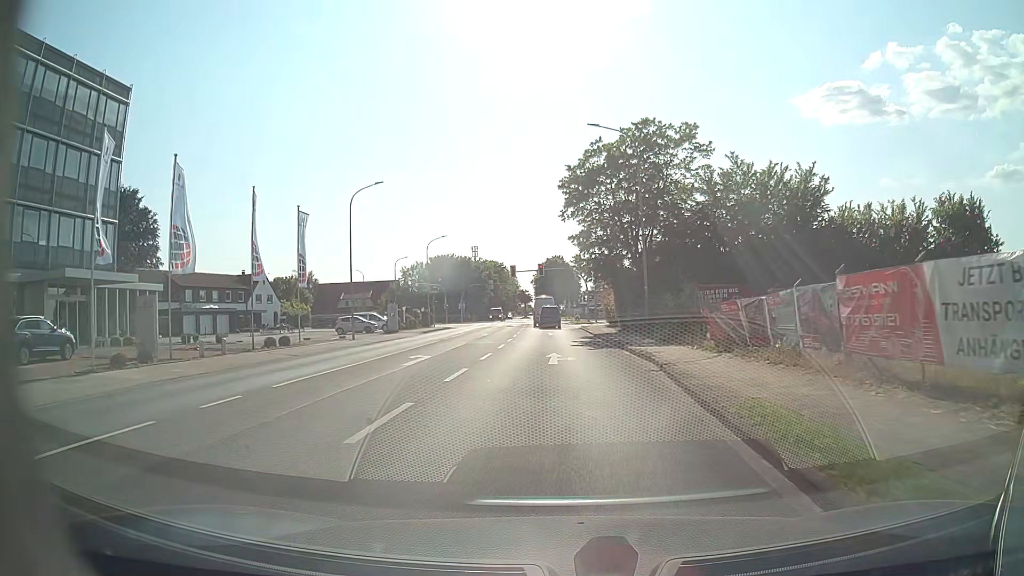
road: tertiary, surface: asphalt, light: Day
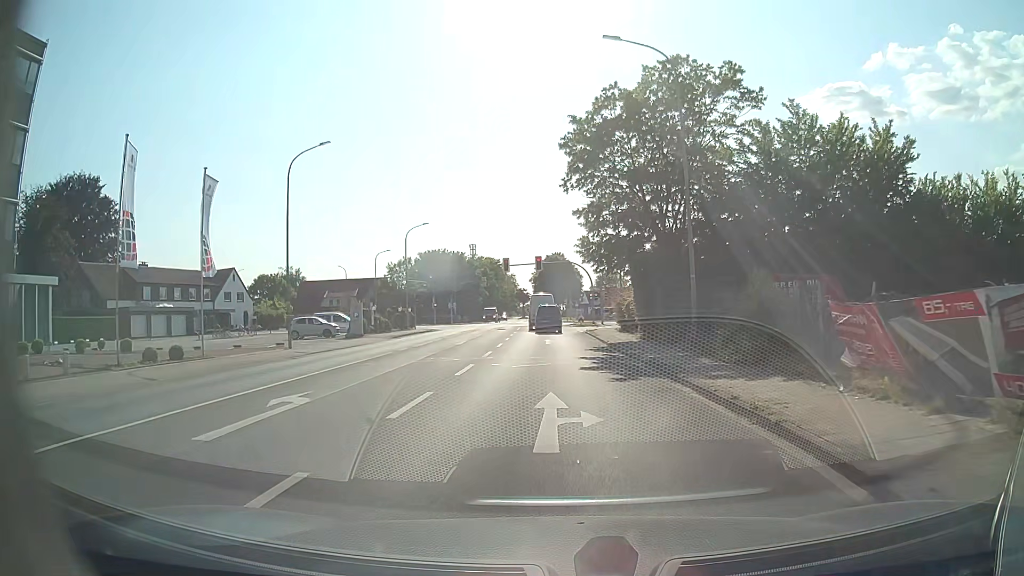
(0.0, +10.1) m; 0°
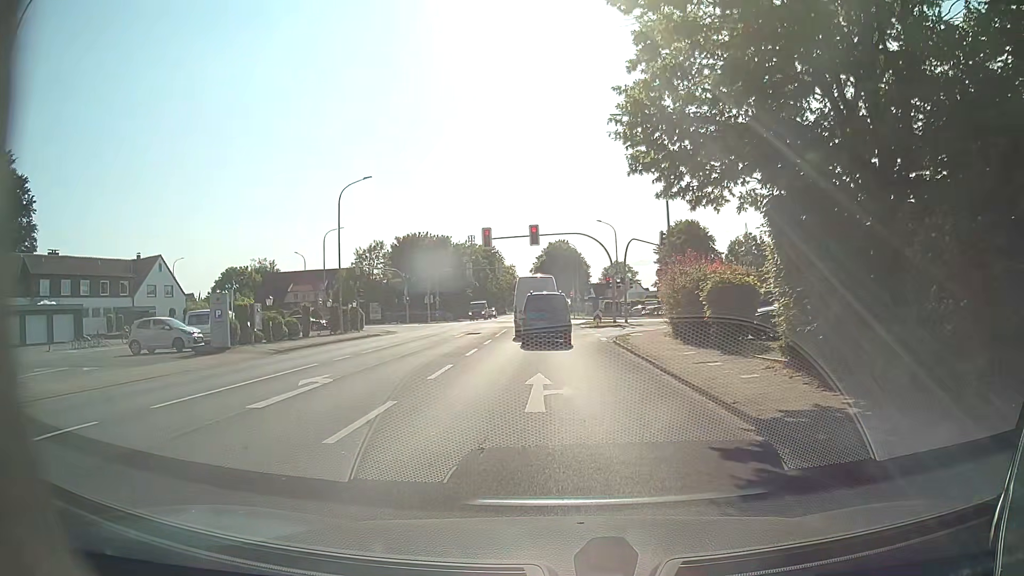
(0.0, +19.7) m; 0°
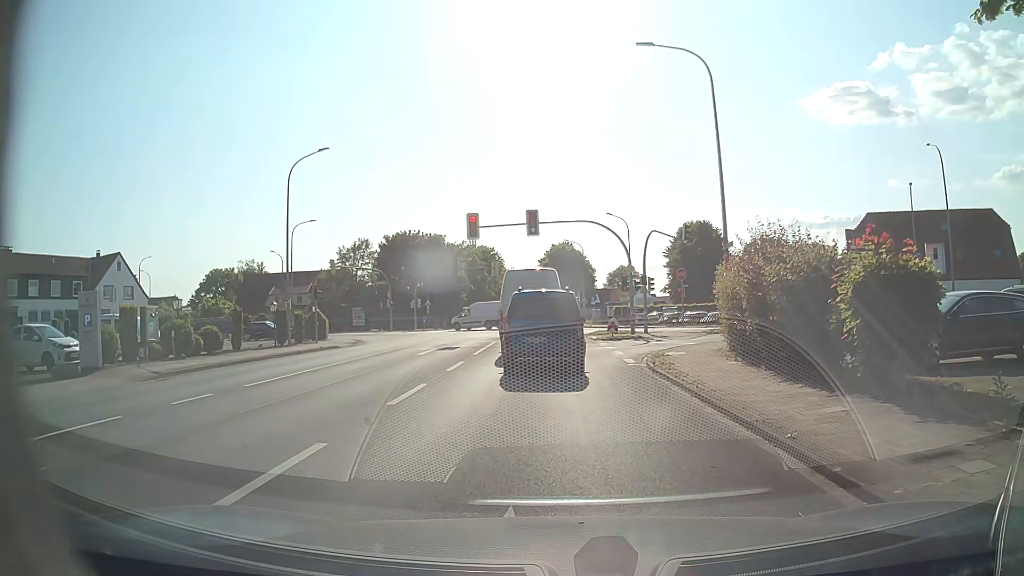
(0.0, +8.6) m; -1°
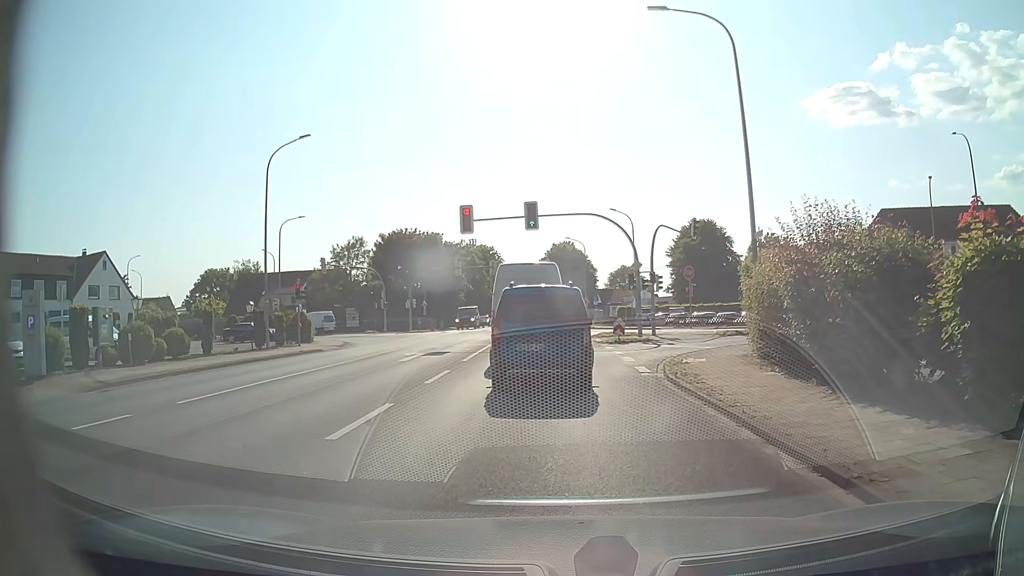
(0.0, +2.7) m; +1°
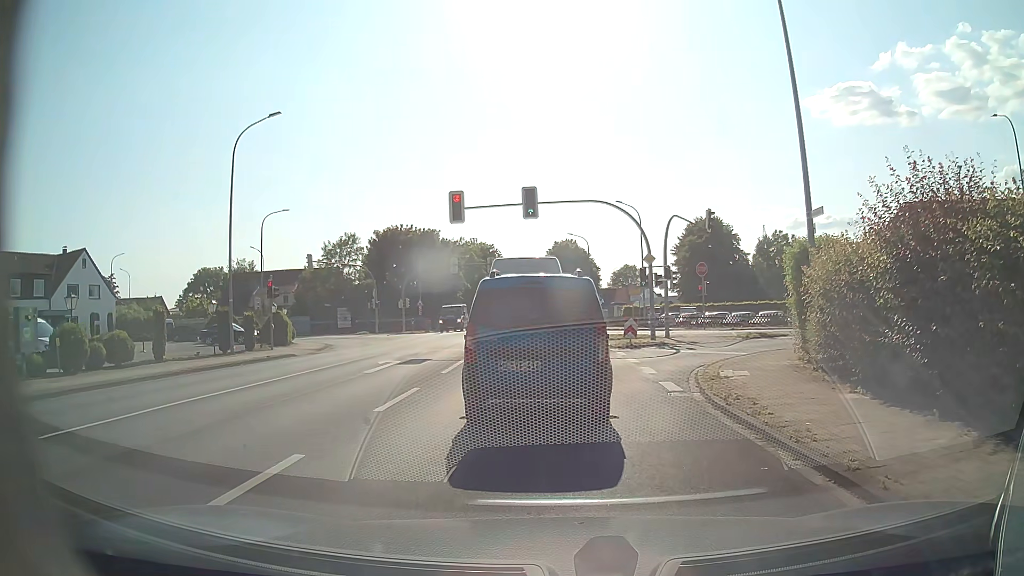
(0.0, +3.7) m; +1°
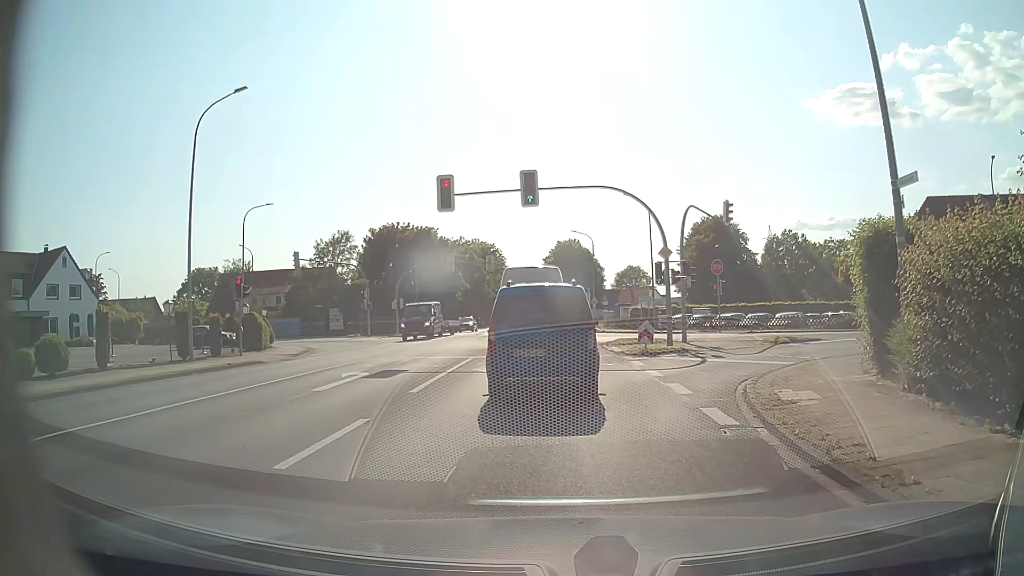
(0.0, +3.6) m; 0°
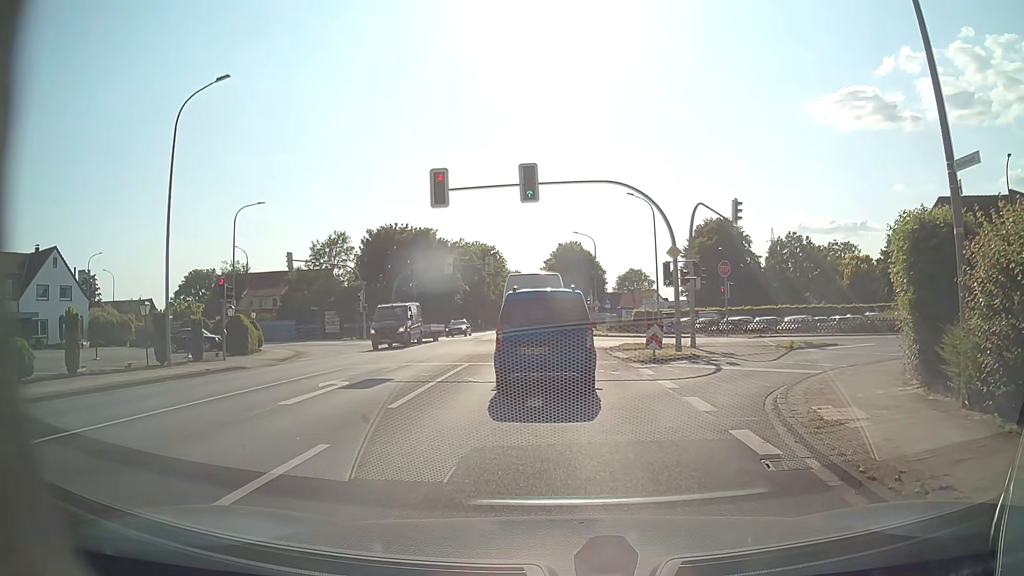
(0.0, +1.7) m; -1°
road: unclassified
